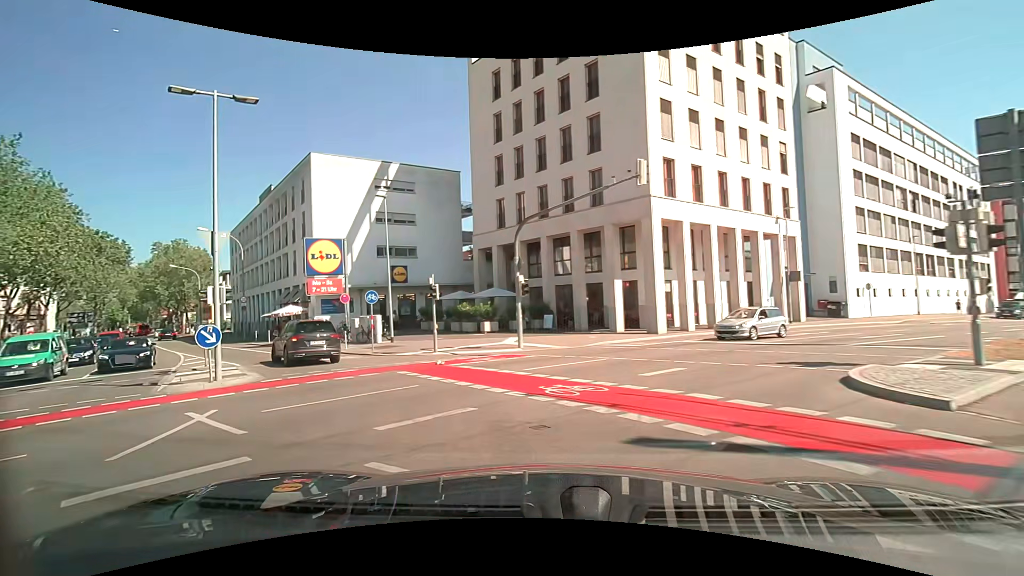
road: secondary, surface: asphalt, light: Day
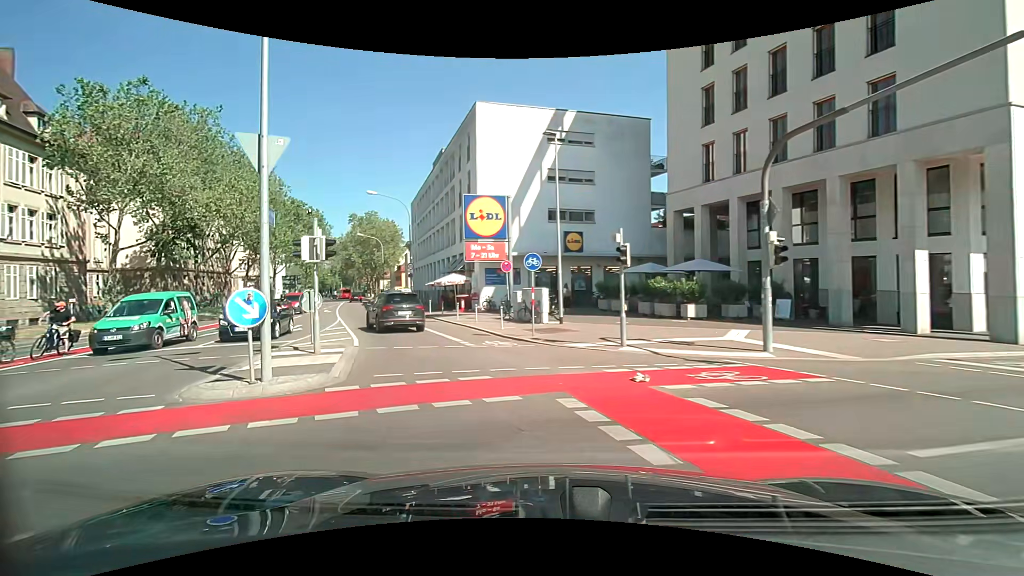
(-1.1, +7.2) m; -19°
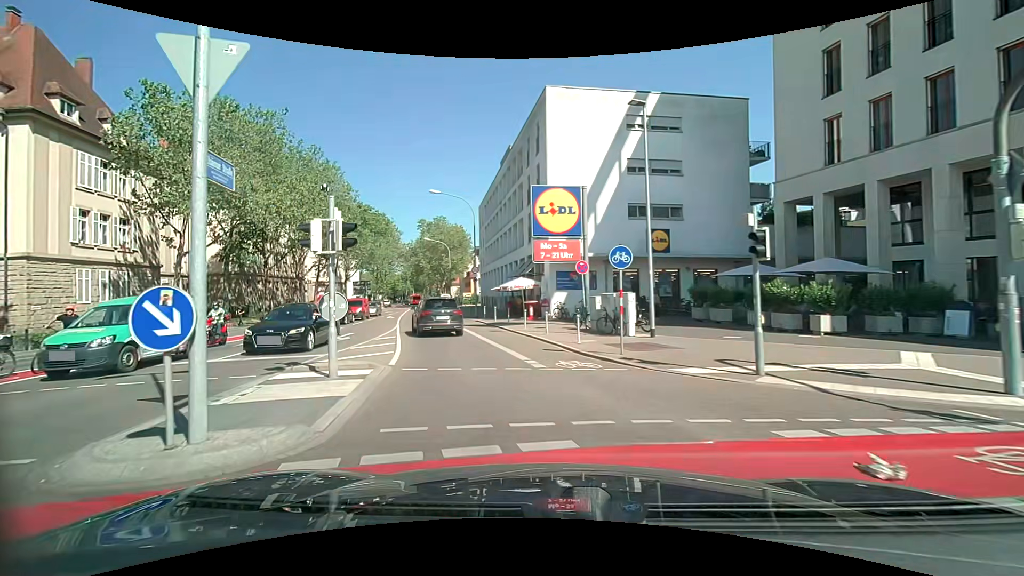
(-0.2, +3.7) m; -6°
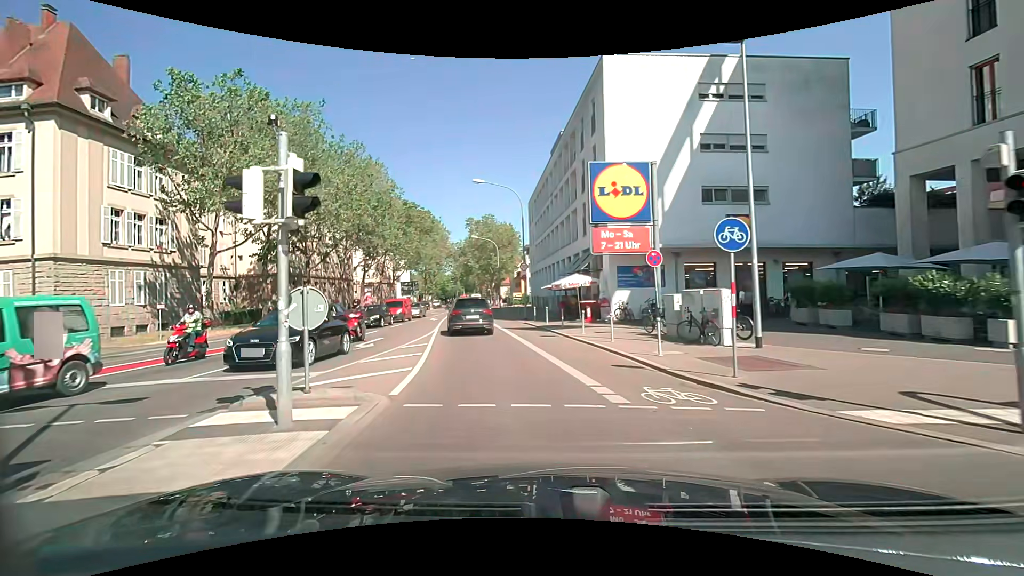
(-0.2, +3.8) m; -6°
